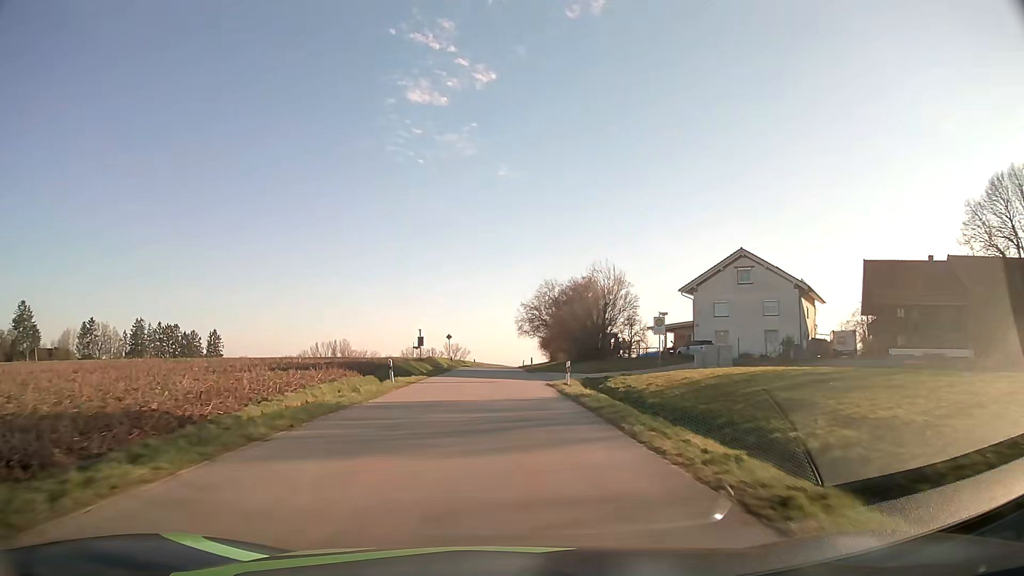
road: tertiary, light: Day
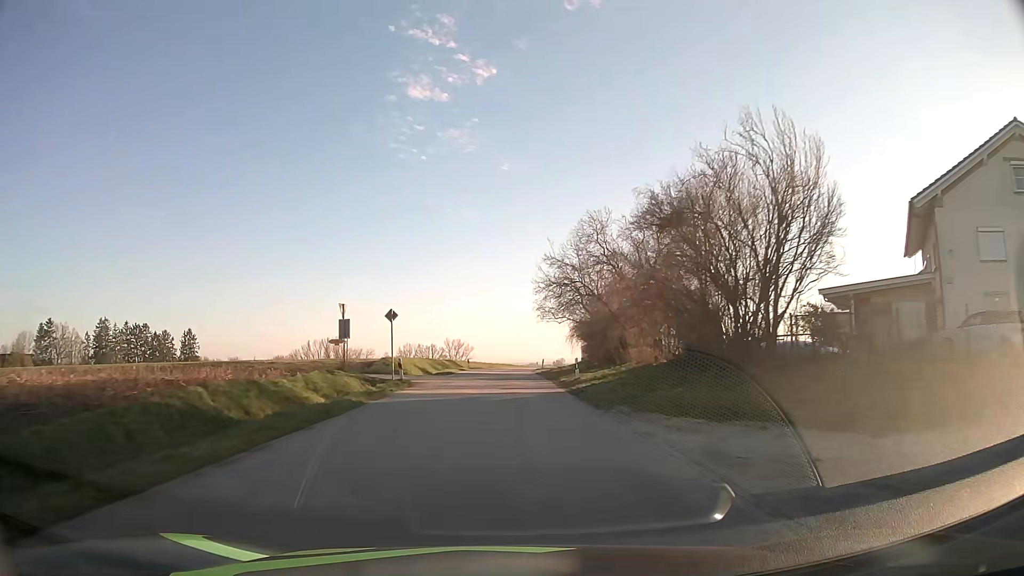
(-0.4, +33.2) m; -1°
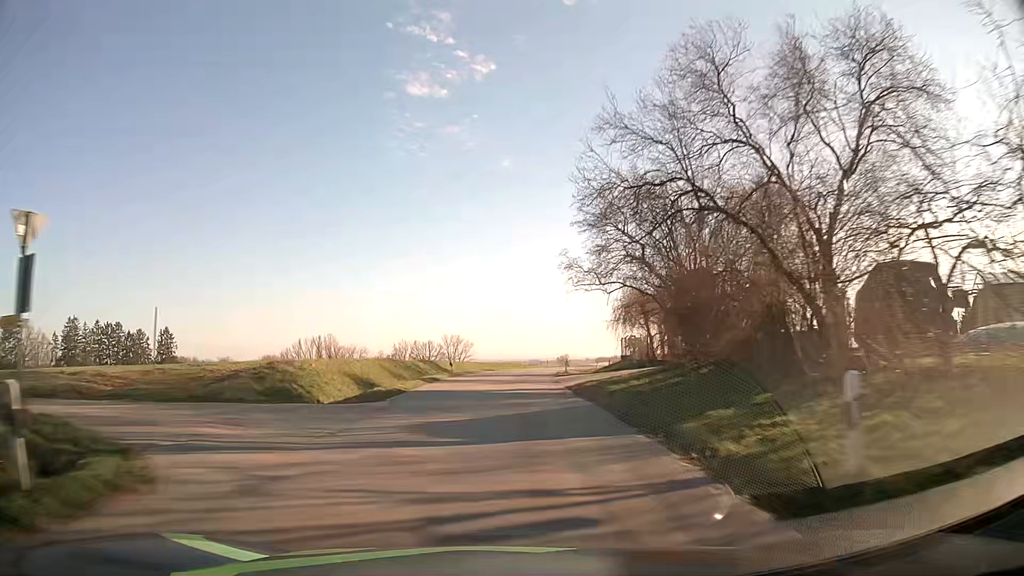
(-0.1, +22.7) m; 0°
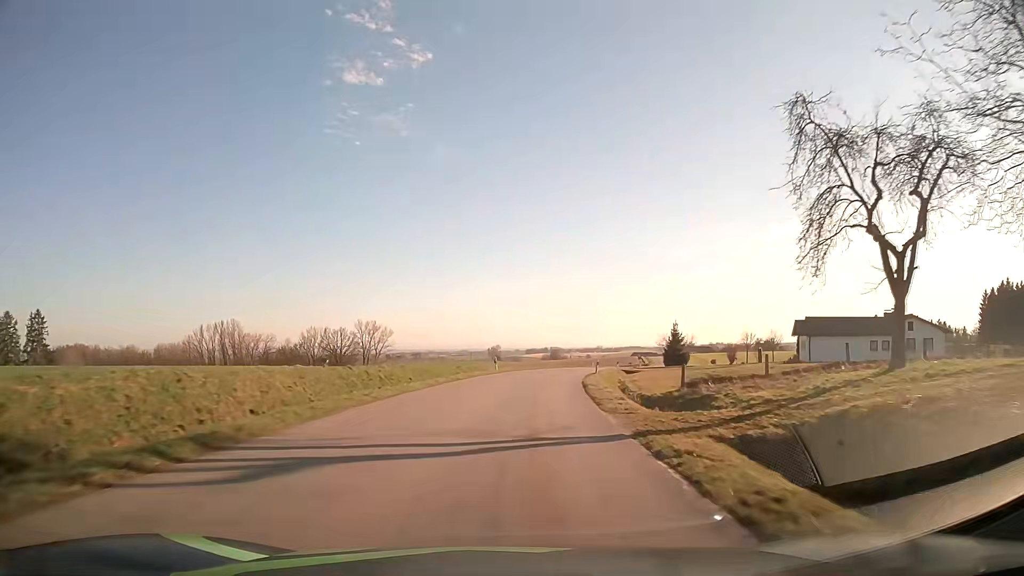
(+1.3, +46.5) m; +5°
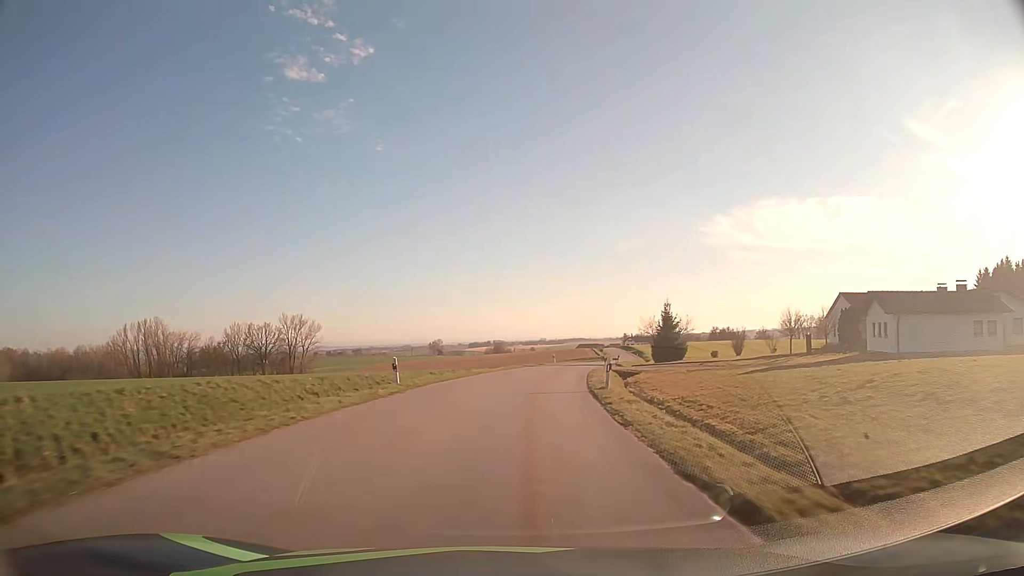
(+1.1, +23.7) m; +5°
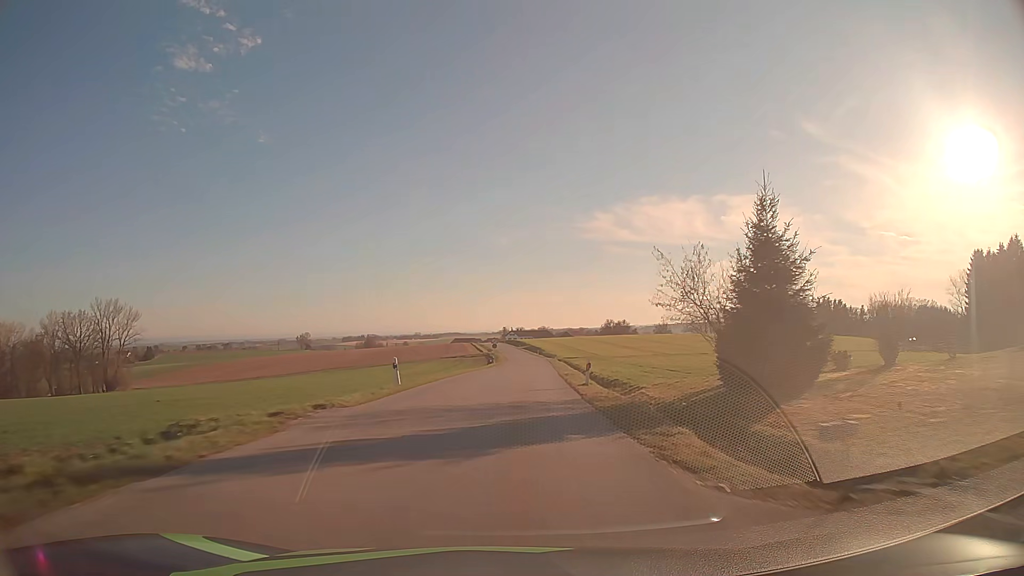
(+4.4, +47.5) m; +10°
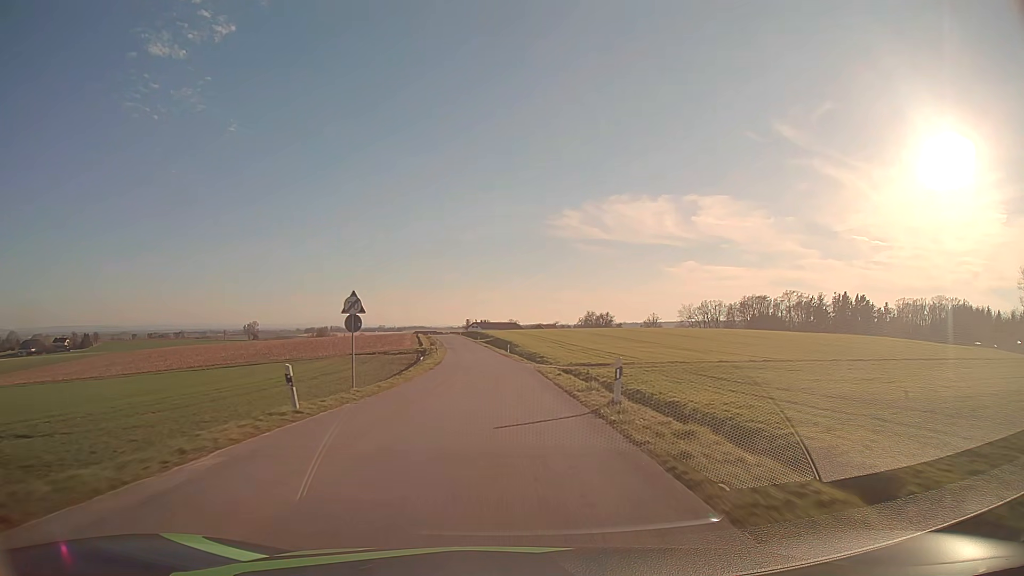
(+2.8, +60.7) m; +3°
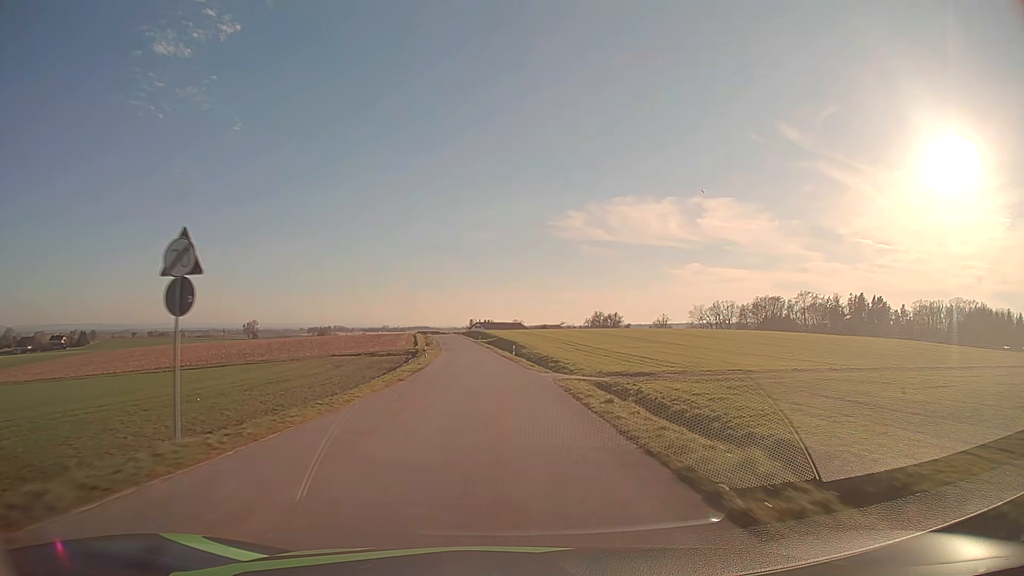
(0.0, +12.4) m; 0°
(0, +10) (0, +20) (-1, +30) (-1, +40) (-2, +50) (-2, +60) (-3, +70) (-4, +80) (-5, +90) (-6, +100) m
